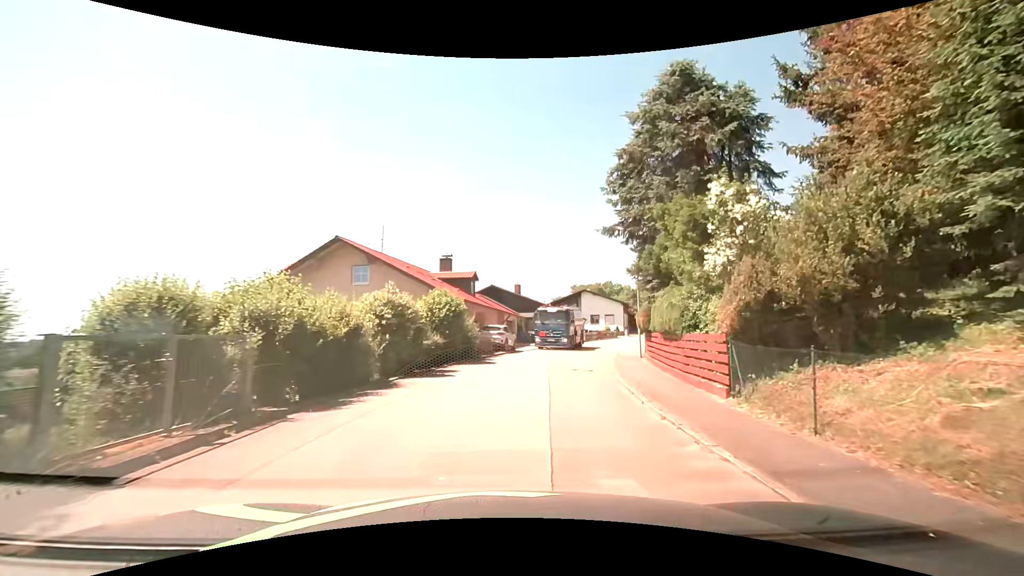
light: Day
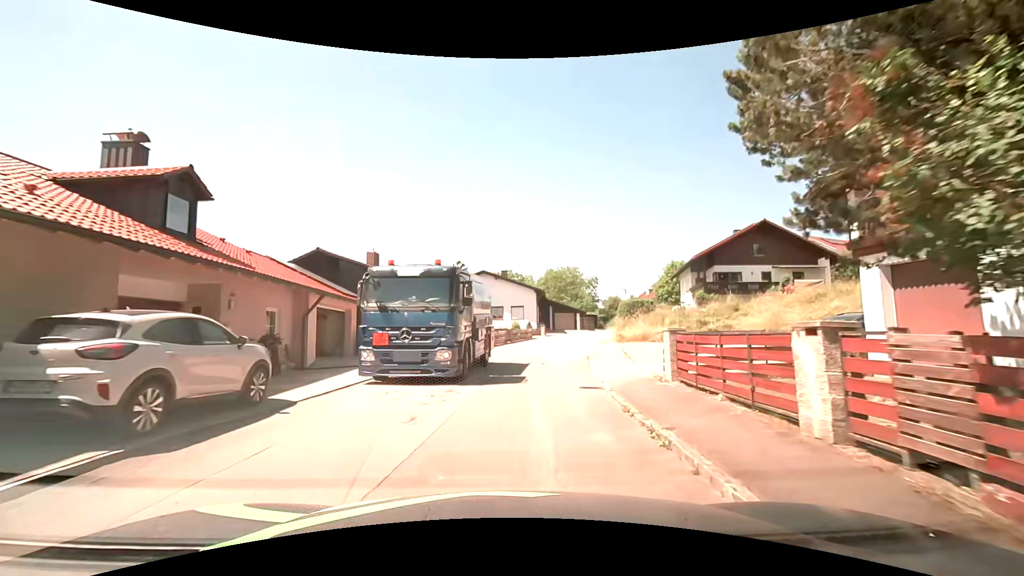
(+3.0, +22.4) m; +14°
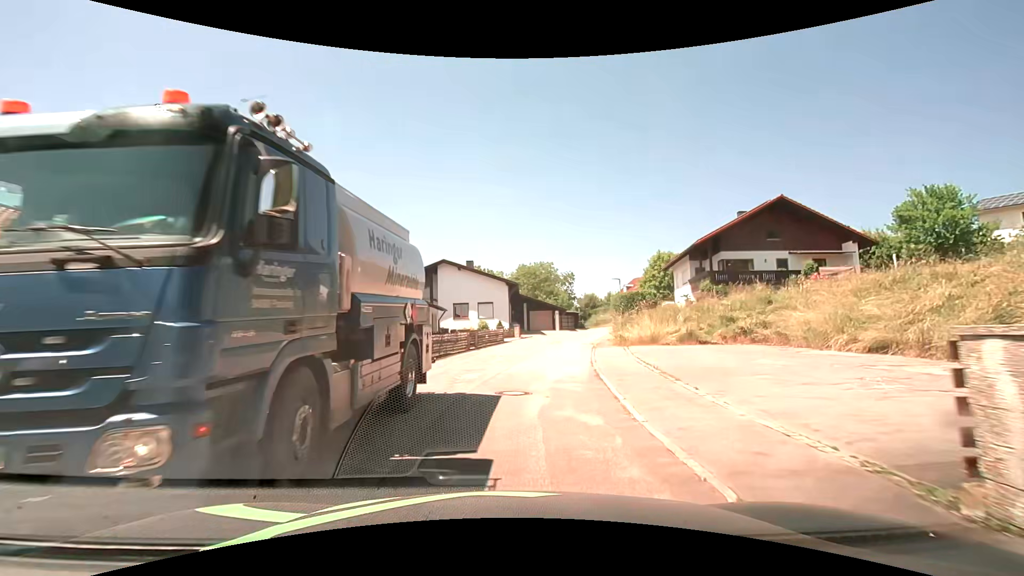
(+0.1, +9.1) m; +3°
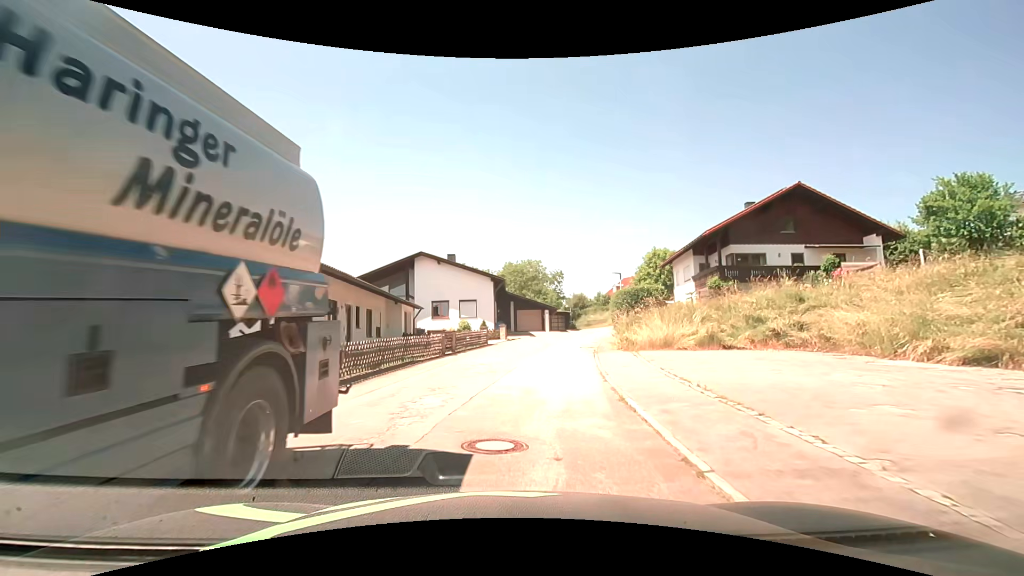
(+0.1, +4.5) m; +2°
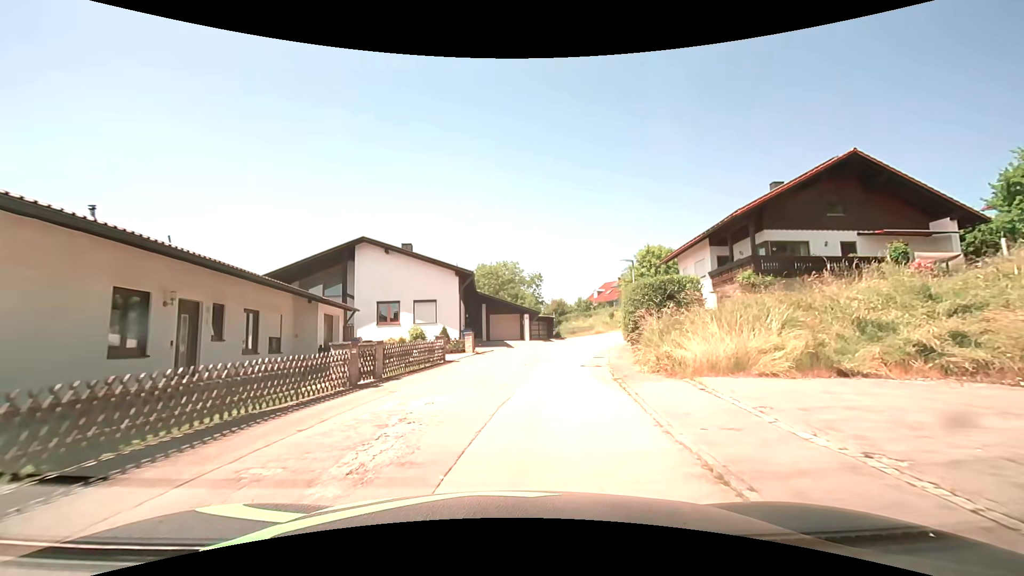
(+0.1, +9.0) m; +2°
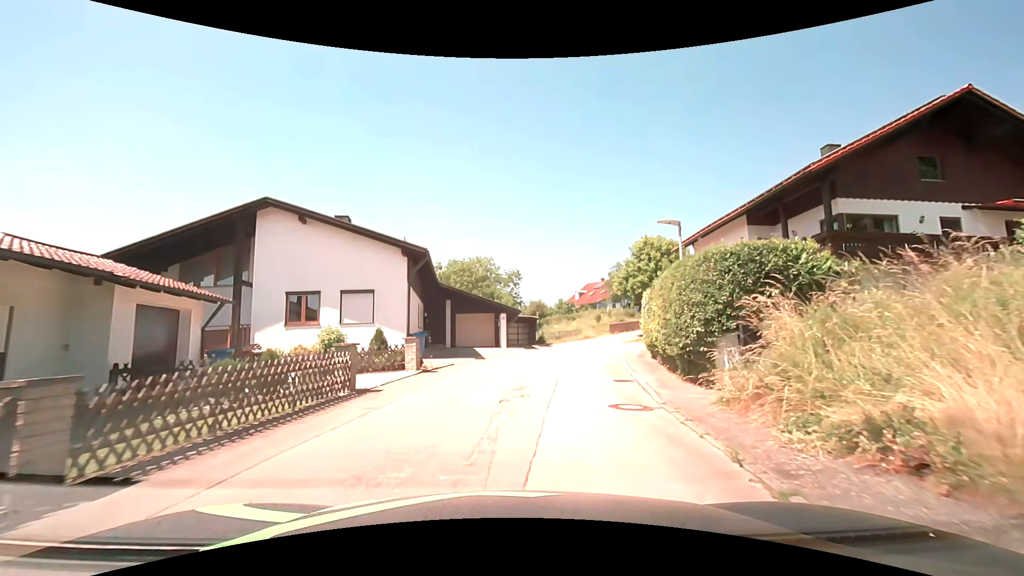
(+0.3, +8.9) m; +3°
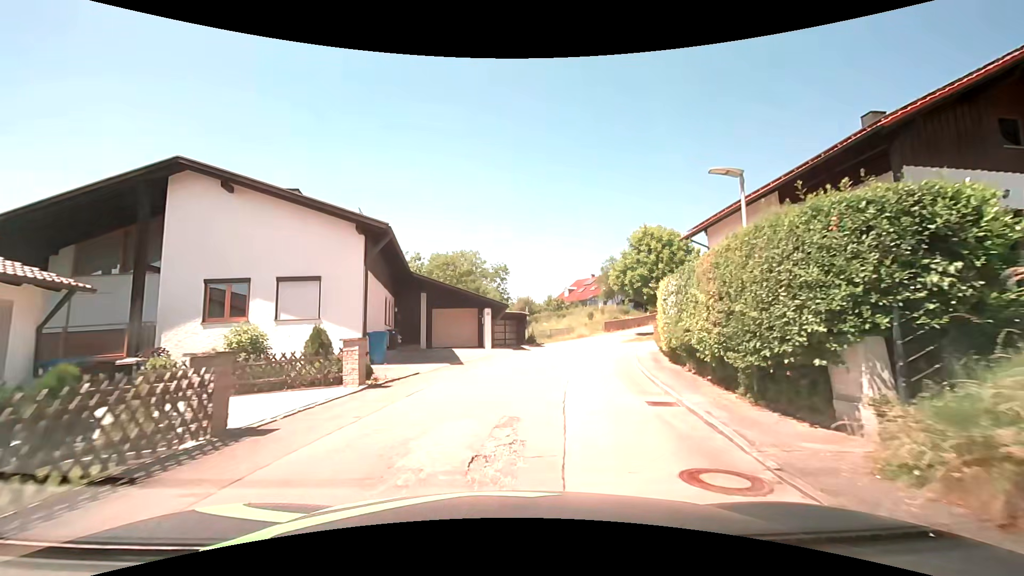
(+0.1, +4.4) m; +2°
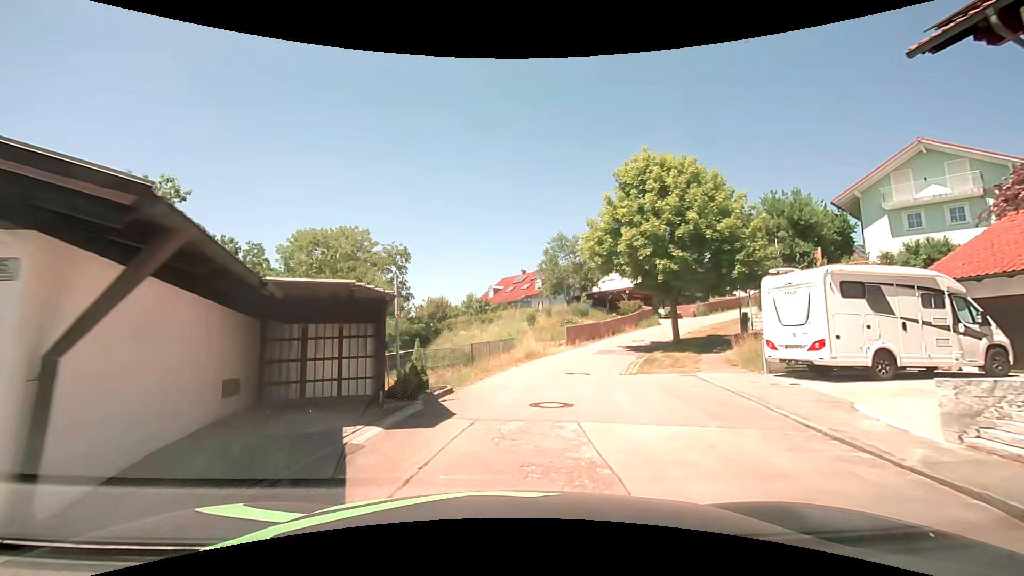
(+1.6, +21.8) m; +9°
(+1, +10) (+3, +20) (+6, +29) (+12, +37) (+19, +44) (+27, +51) (+32, +59) (+31, +69) (+27, +78) (+21, +87) m
